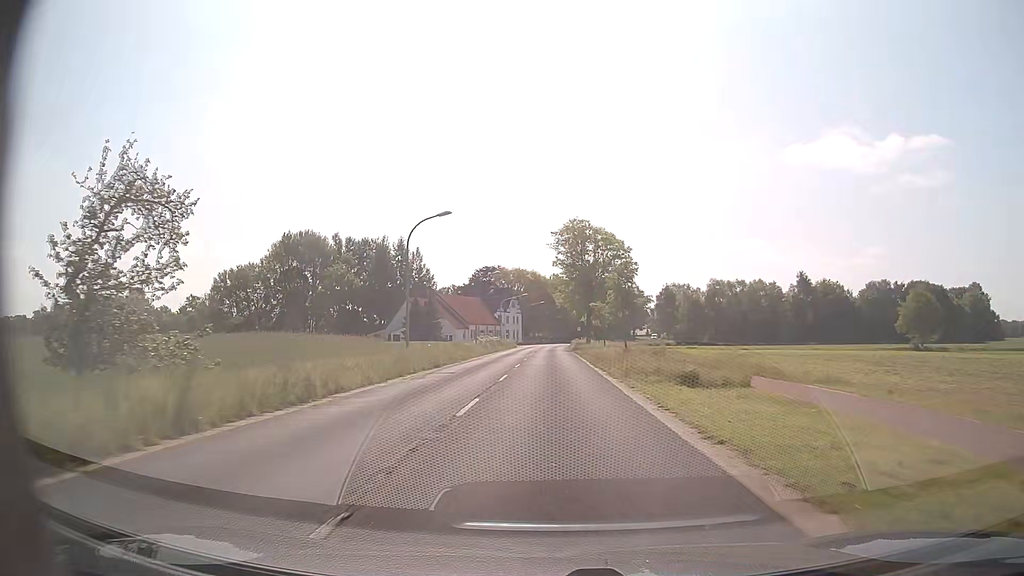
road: secondary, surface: asphalt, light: Day
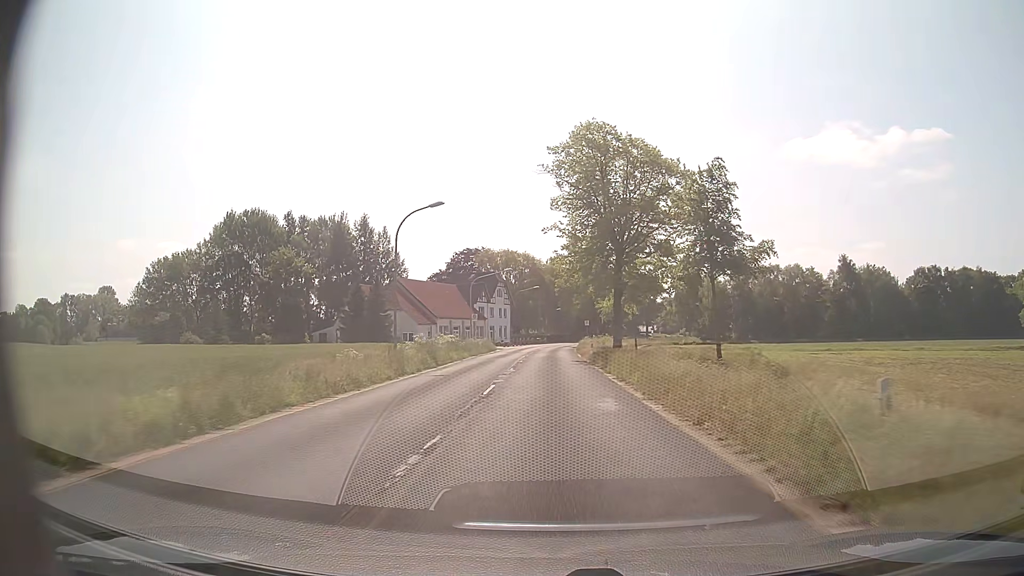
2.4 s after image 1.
(0.0, +32.4) m; 0°
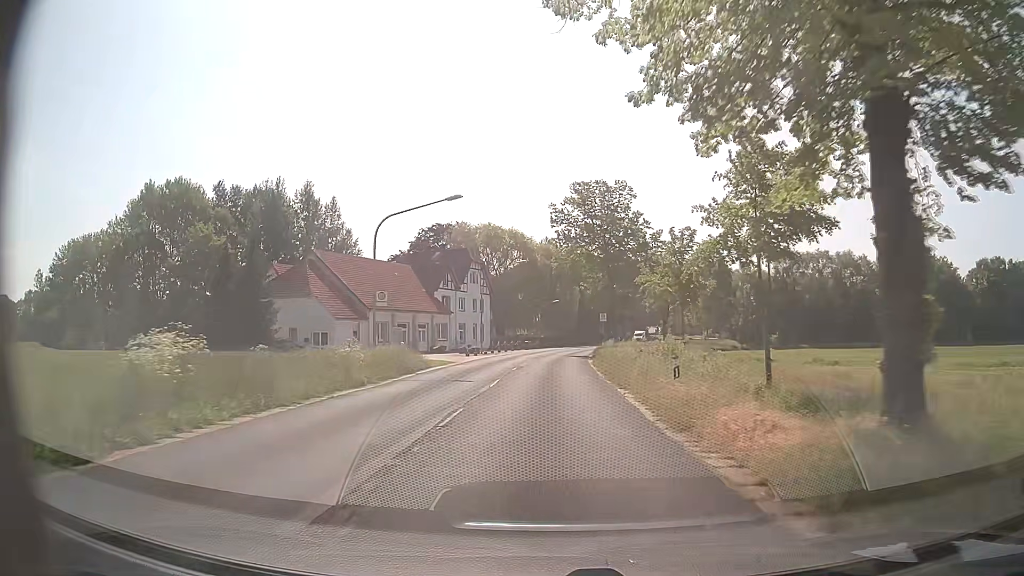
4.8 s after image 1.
(+0.1, +32.5) m; 0°
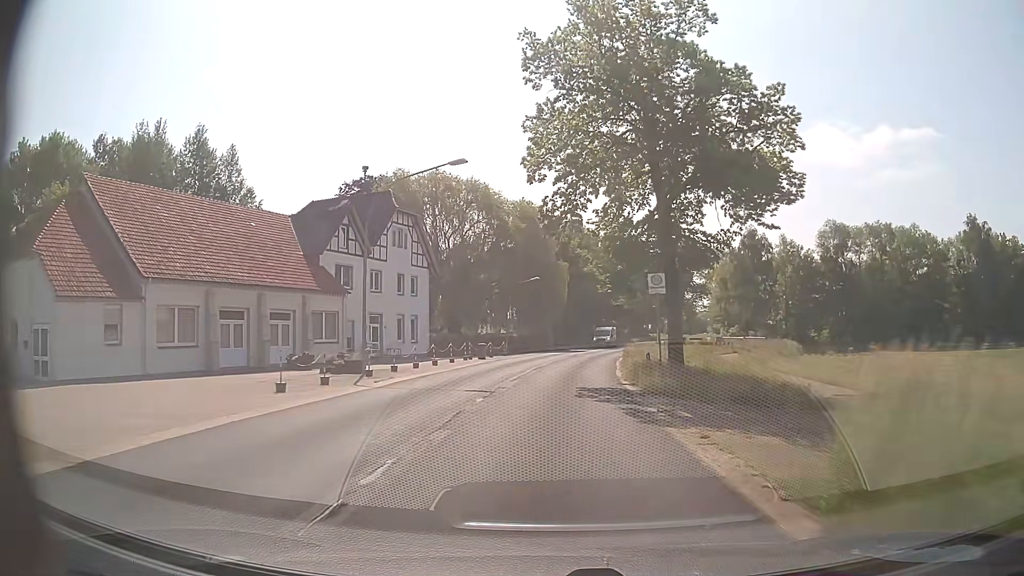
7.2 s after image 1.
(+0.4, +32.5) m; +2°
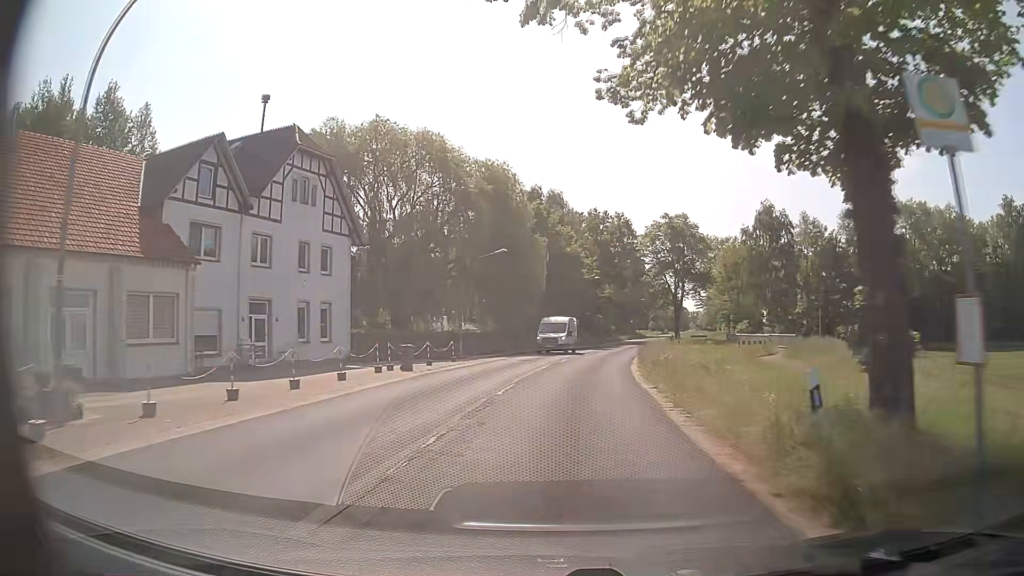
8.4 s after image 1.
(+0.3, +16.2) m; +2°
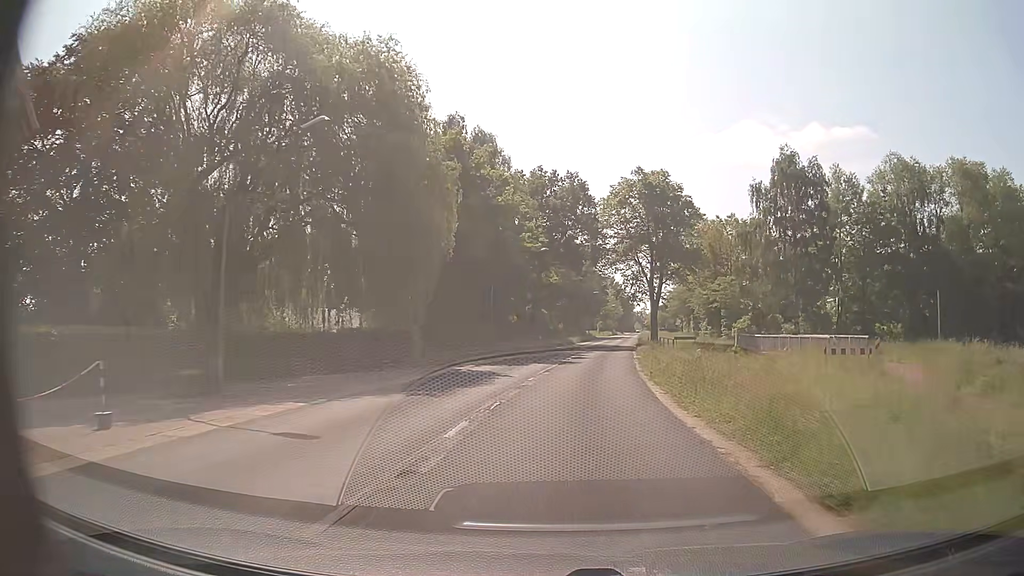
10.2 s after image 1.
(+1.1, +24.3) m; +5°
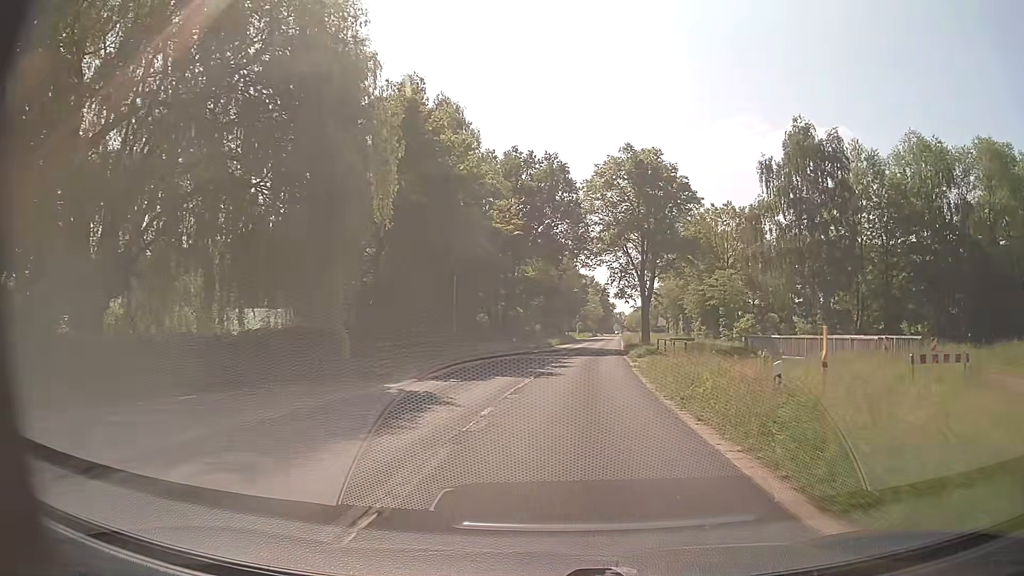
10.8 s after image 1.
(+0.2, +8.1) m; +2°
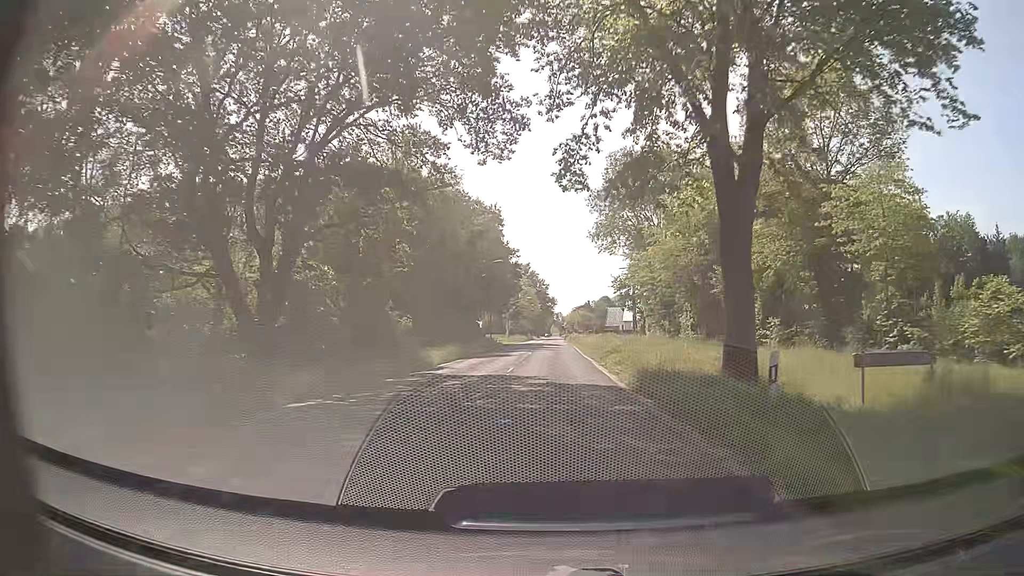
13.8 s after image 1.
(+2.4, +40.4) m; +5°
